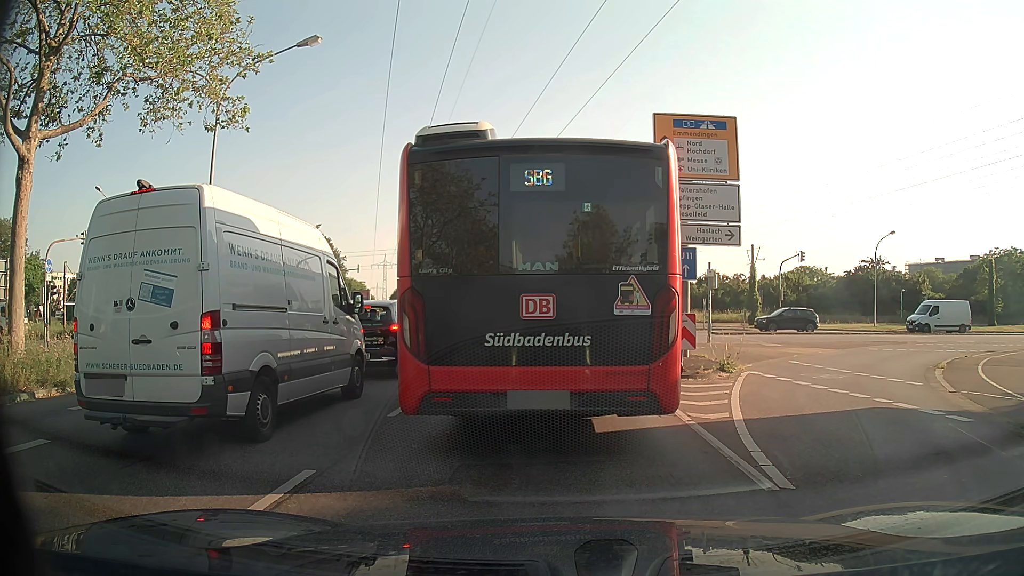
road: primary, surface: asphalt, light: Day
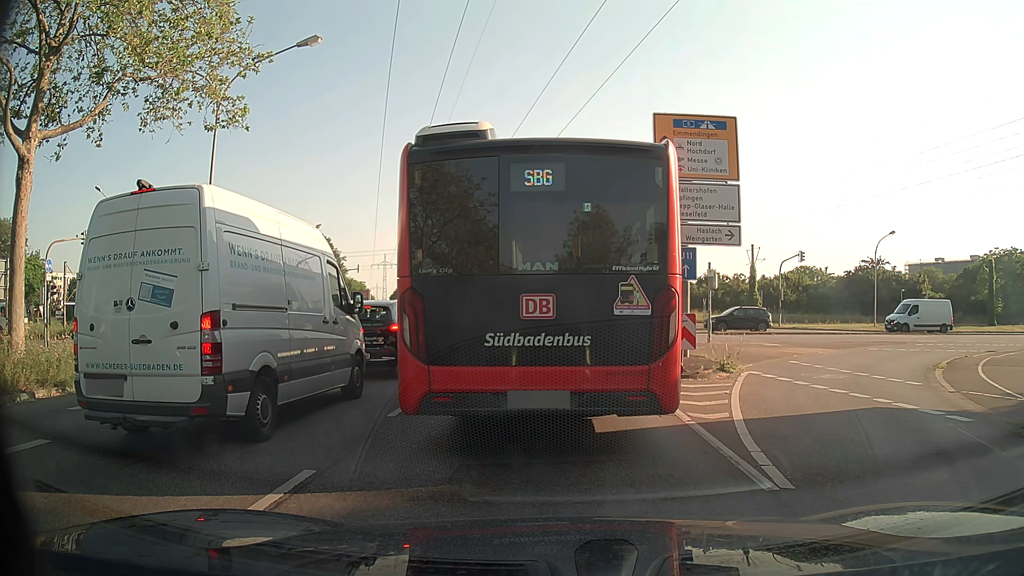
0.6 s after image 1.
(0.0, 0.0) m; 0°
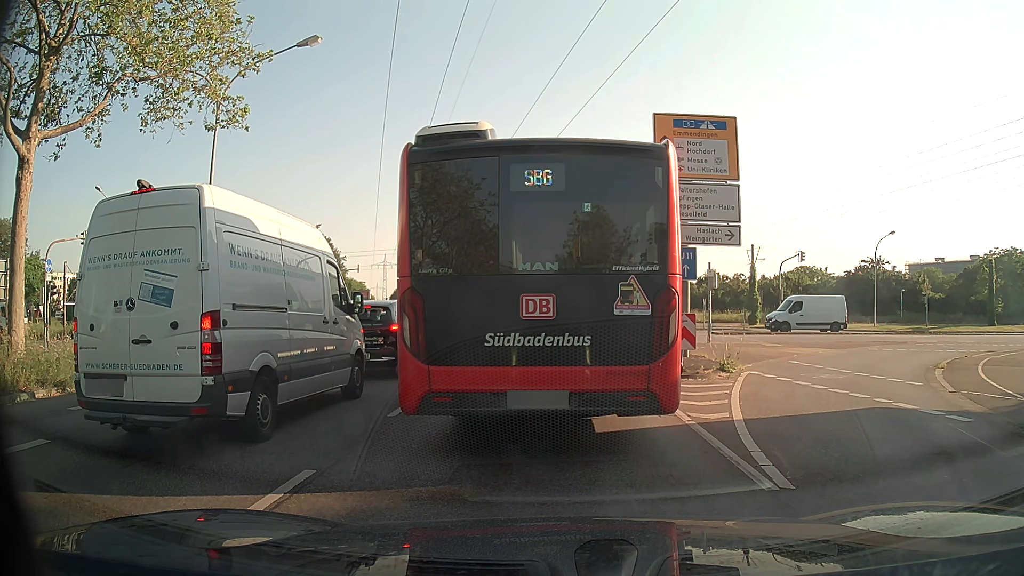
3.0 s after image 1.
(0.0, 0.0) m; 0°
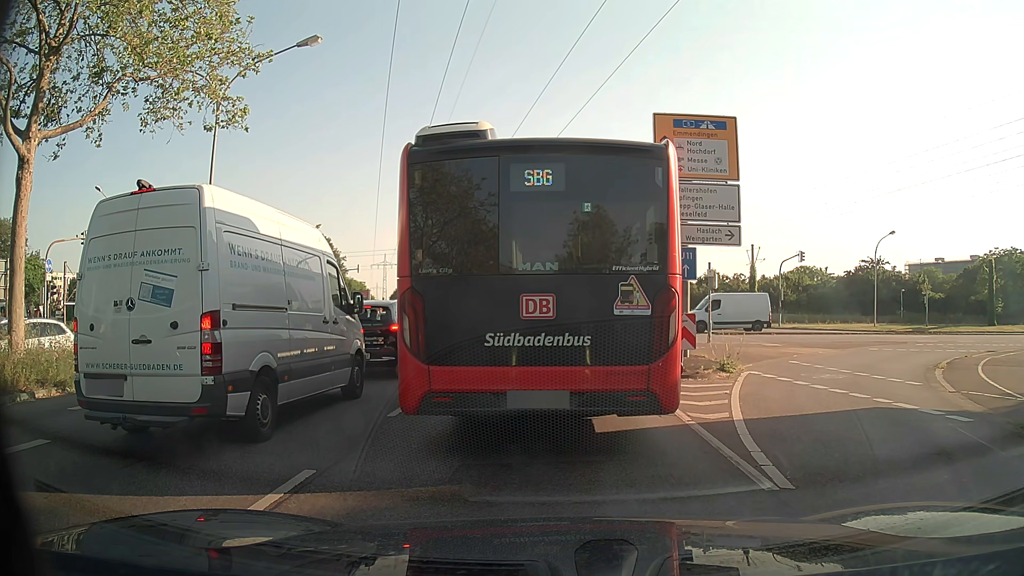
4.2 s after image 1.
(0.0, 0.0) m; 0°
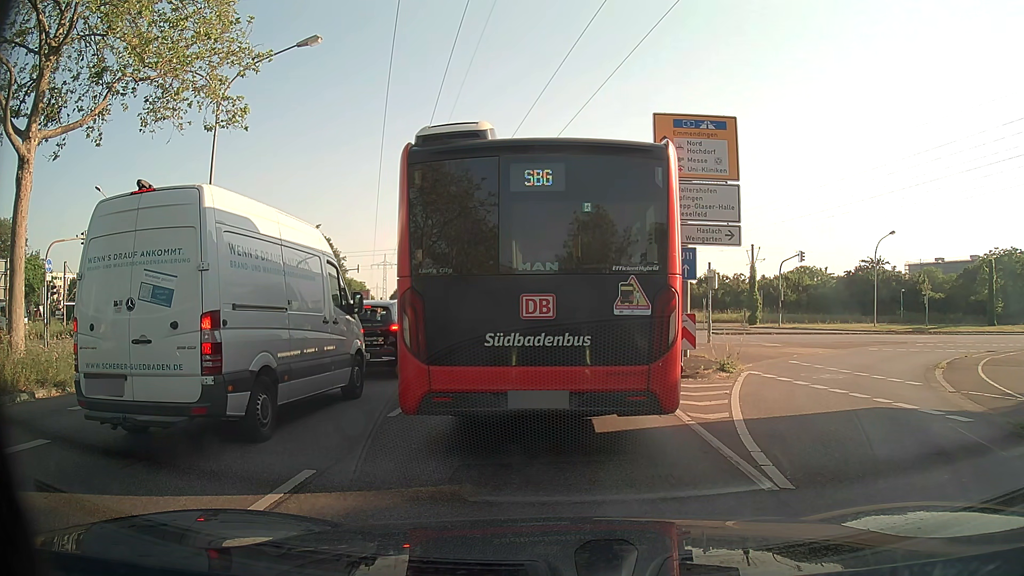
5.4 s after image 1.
(0.0, 0.0) m; 0°
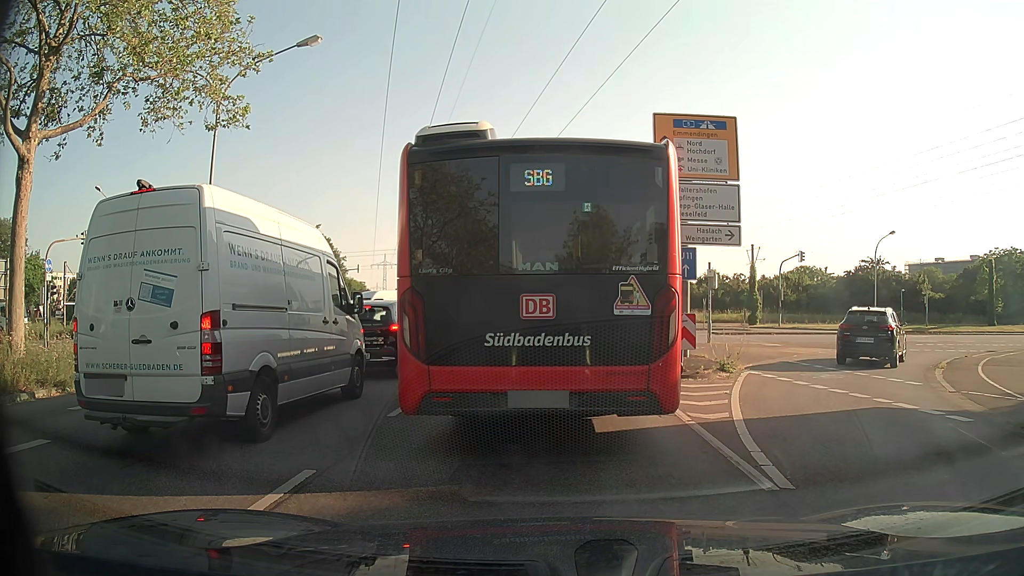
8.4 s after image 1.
(0.0, 0.0) m; 0°
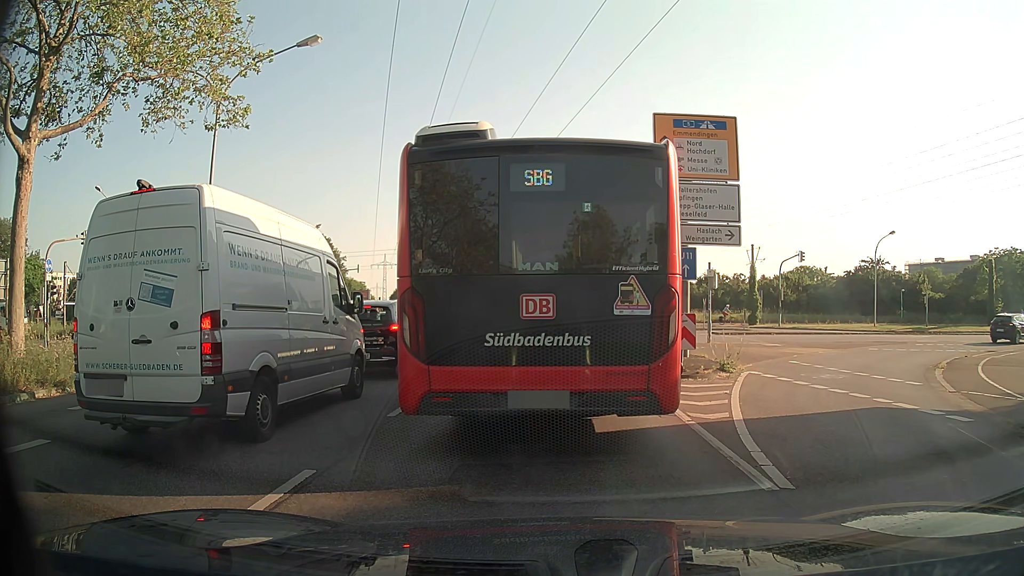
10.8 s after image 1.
(0.0, 0.0) m; 0°
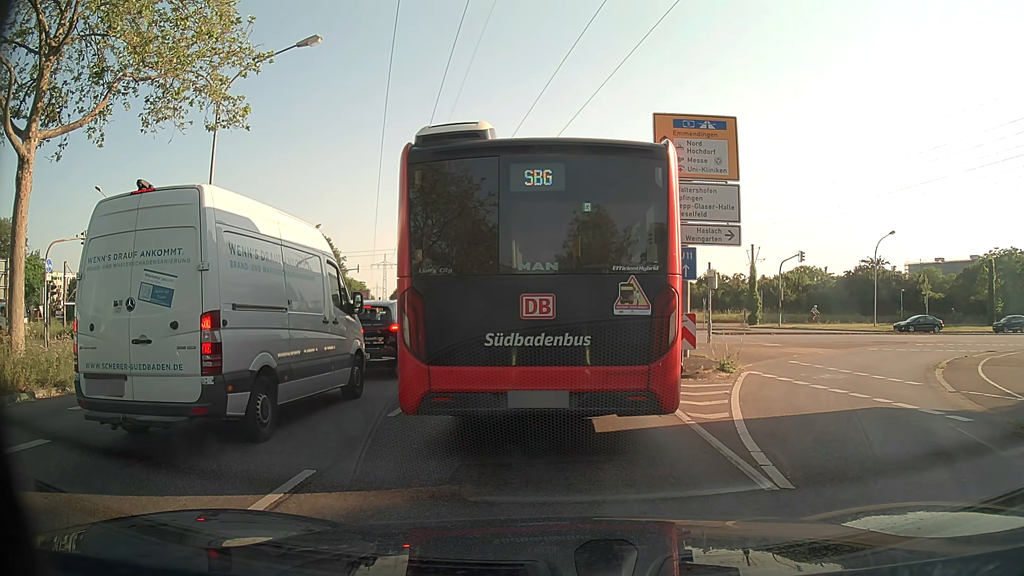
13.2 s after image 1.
(0.0, 0.0) m; 0°
(-1, +10) (-2, +20) (-3, +30) (-4, +40) (-5, +50) (-6, +60) (-8, +70) (-10, +79) (-11, +89) (-13, +99) m
